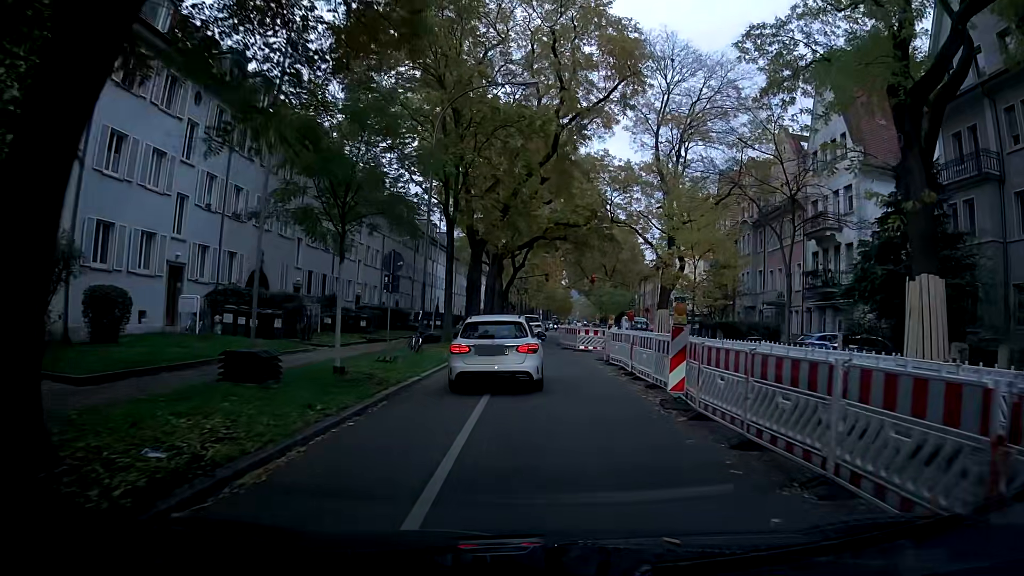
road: tertiary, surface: asphalt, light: Day
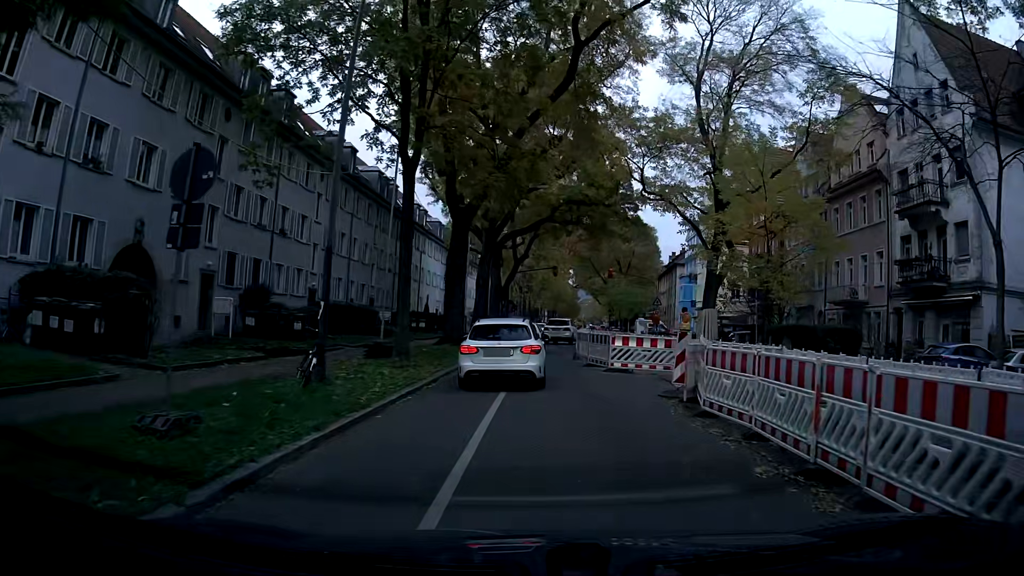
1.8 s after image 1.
(-0.3, +11.2) m; -2°
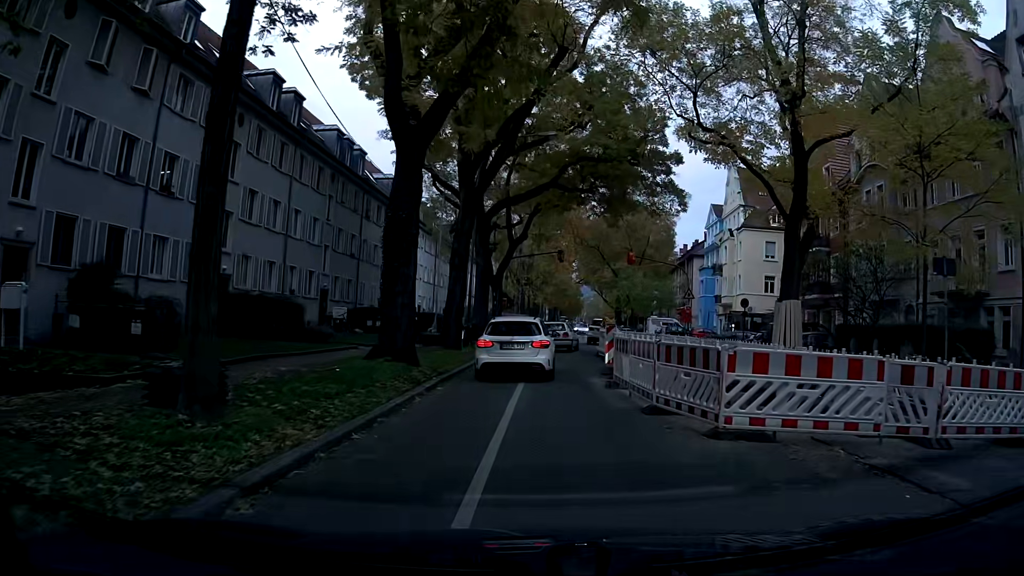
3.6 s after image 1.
(+0.1, +11.5) m; +2°
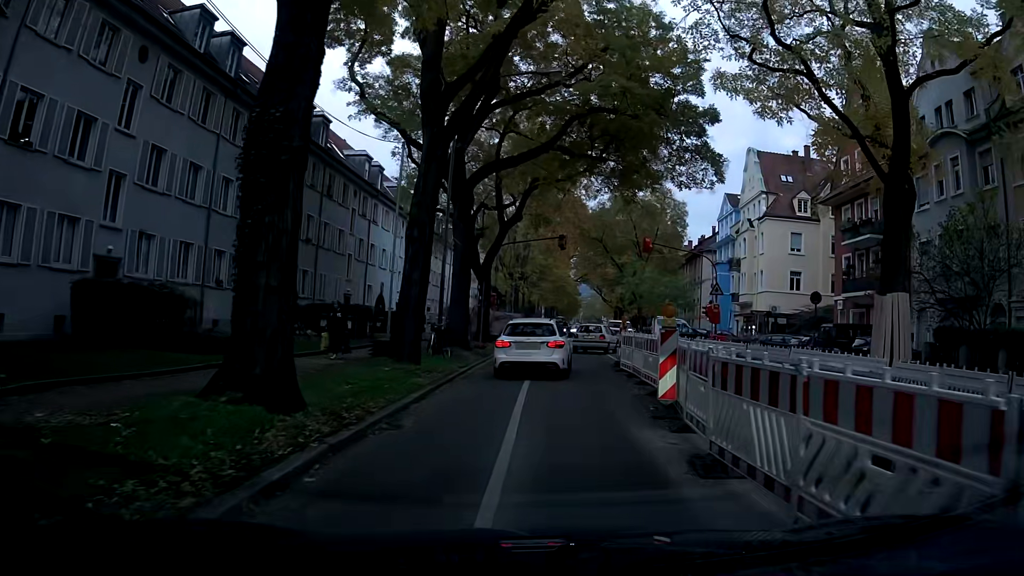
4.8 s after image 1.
(-0.1, +8.0) m; -1°
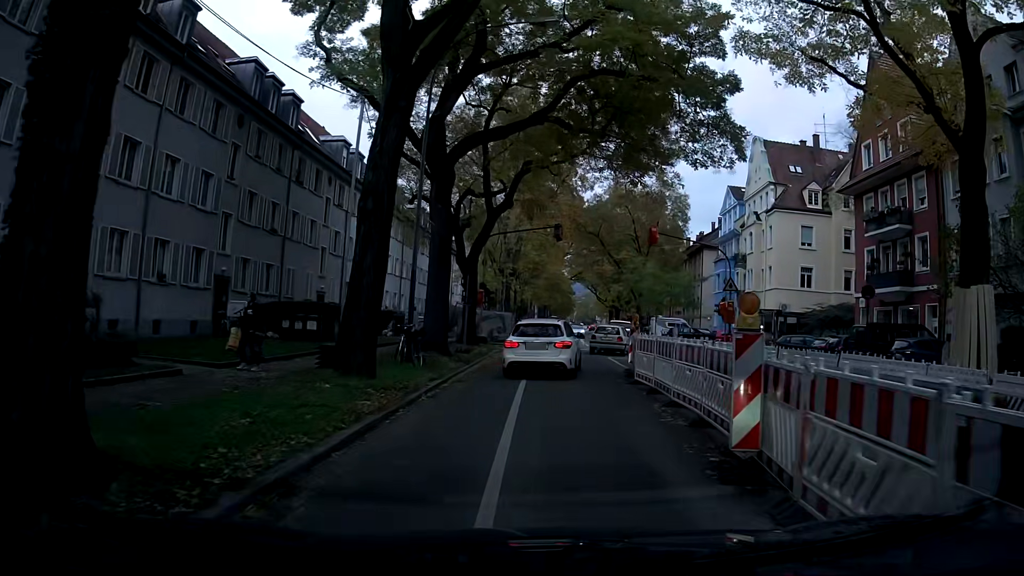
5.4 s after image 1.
(0.0, +4.0) m; +1°
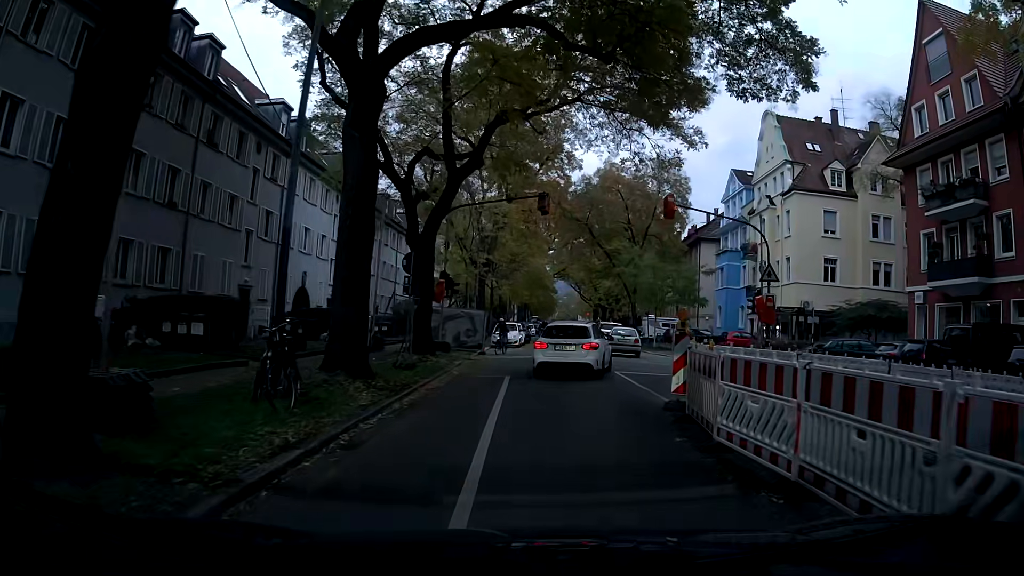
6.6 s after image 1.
(+0.1, +8.2) m; +2°
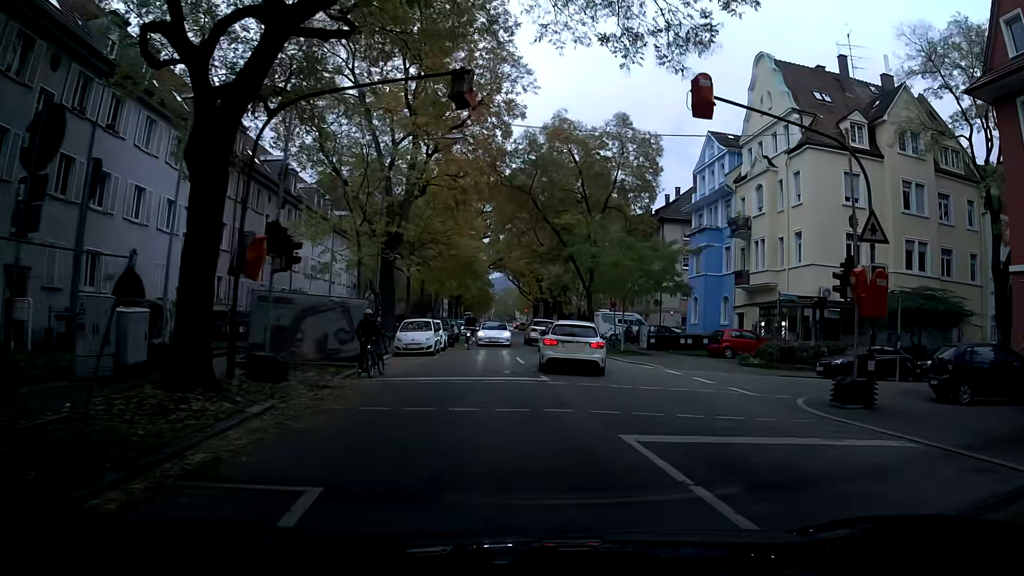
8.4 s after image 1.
(+0.5, +12.3) m; +5°
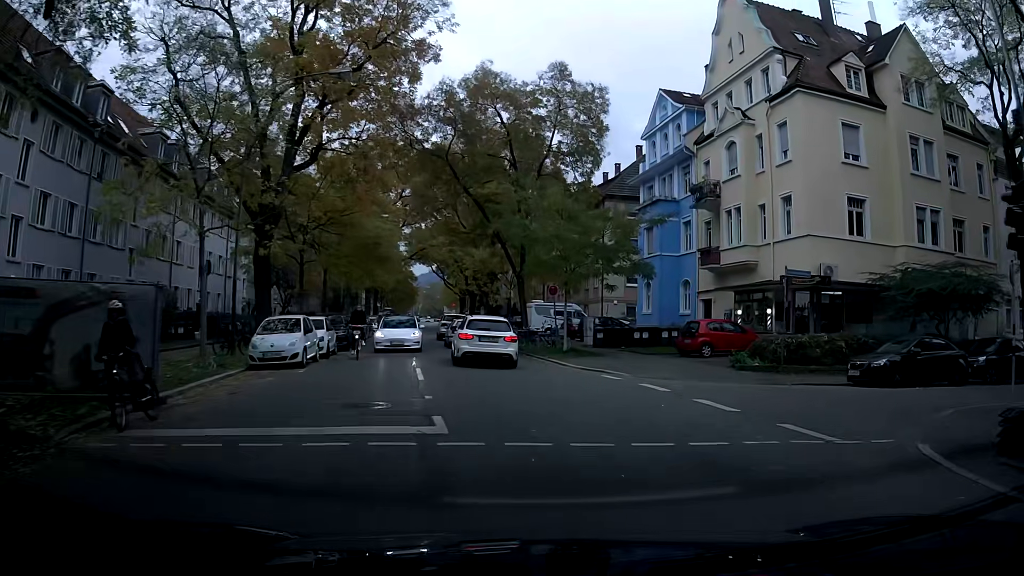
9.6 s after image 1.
(+0.4, +8.1) m; +6°
(0, +10) (-1, +20) (-2, +30) (-4, +40) (-6, +49) (-8, +59) (-10, +69) (-11, +79) (-13, +89) (-14, +99) m
